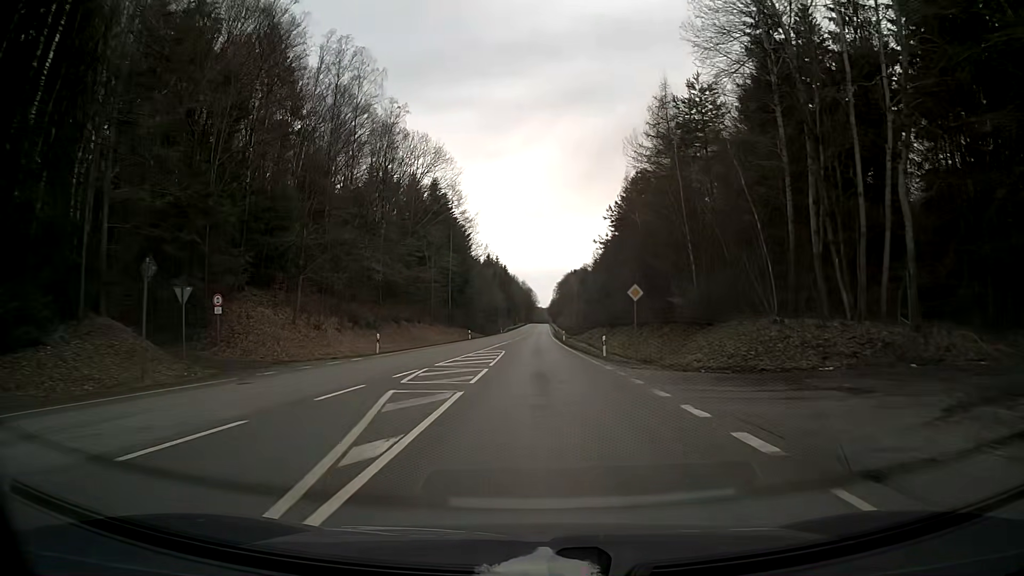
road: secondary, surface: asphalt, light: Day
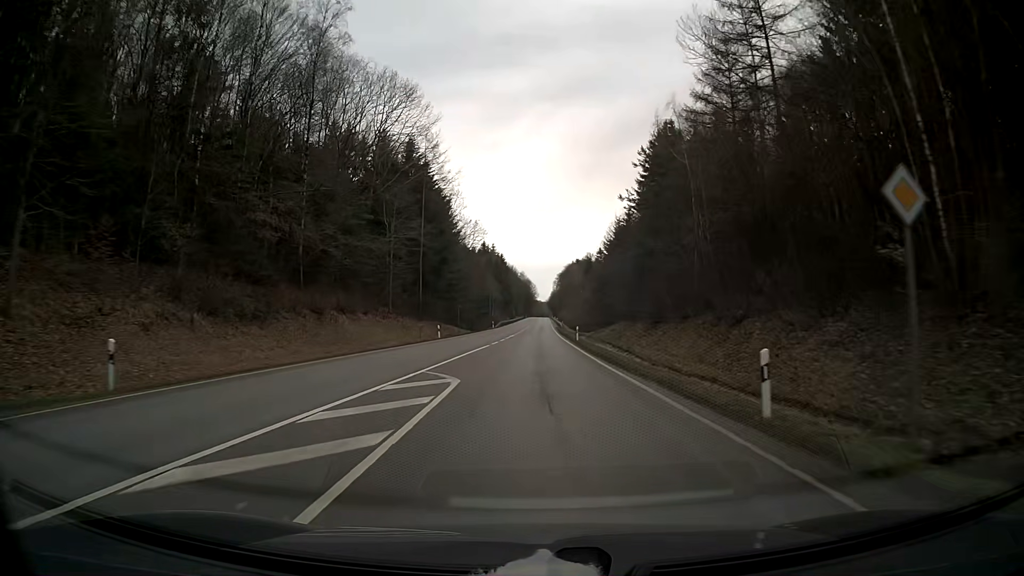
(0.0, +23.7) m; 0°
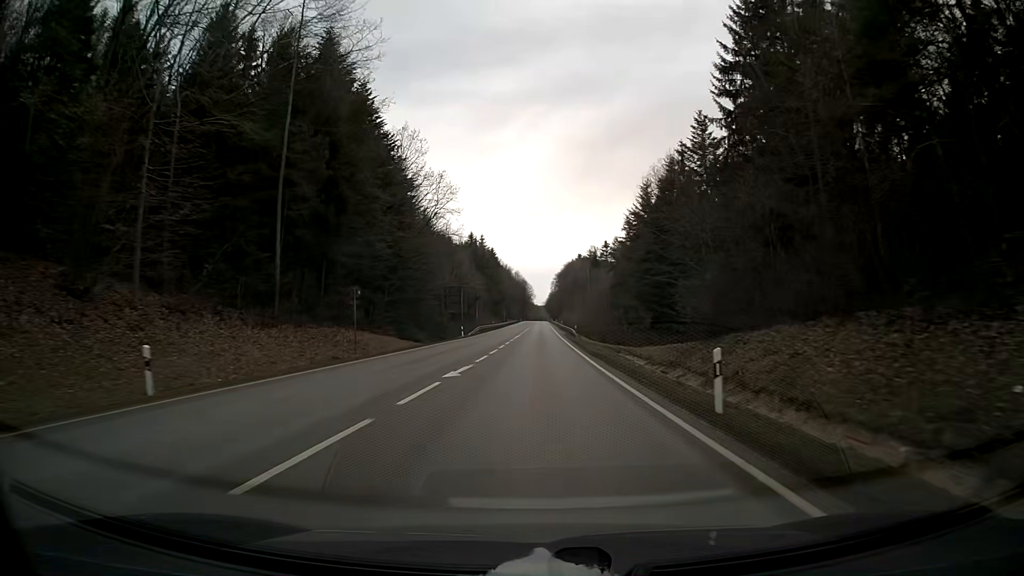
(+0.1, +39.0) m; 0°
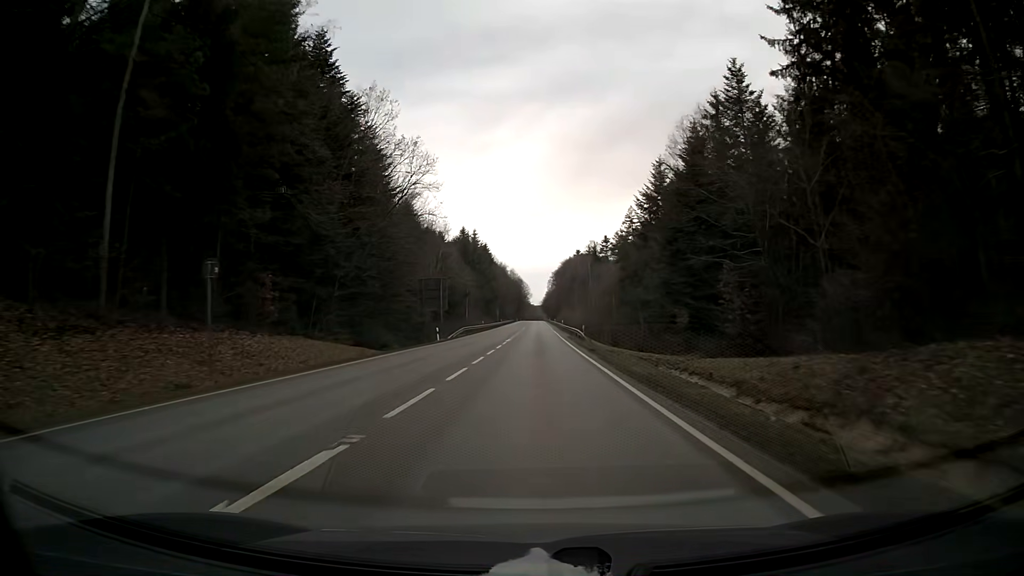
(0.0, +13.9) m; 0°
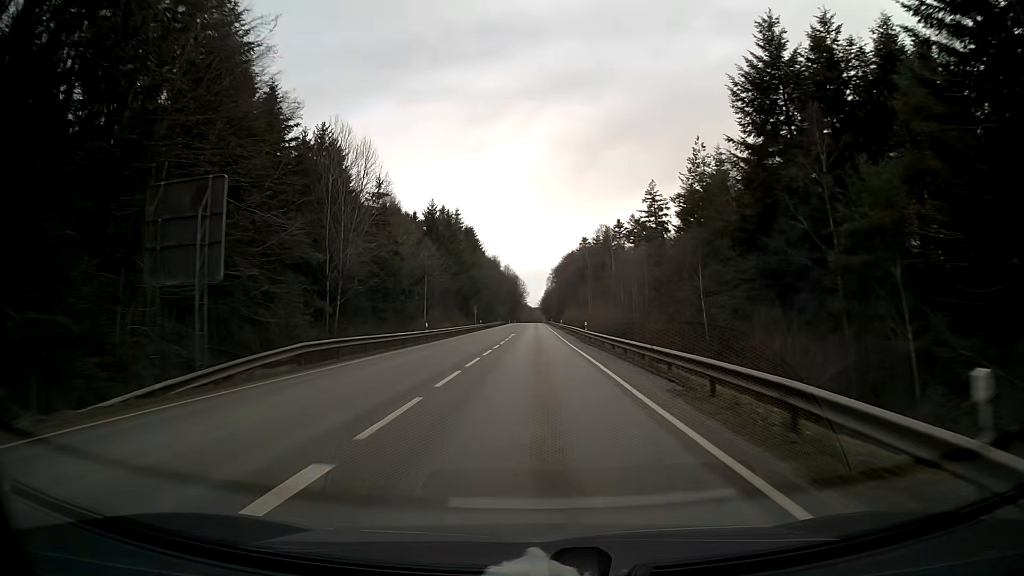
(+0.1, +44.1) m; 0°
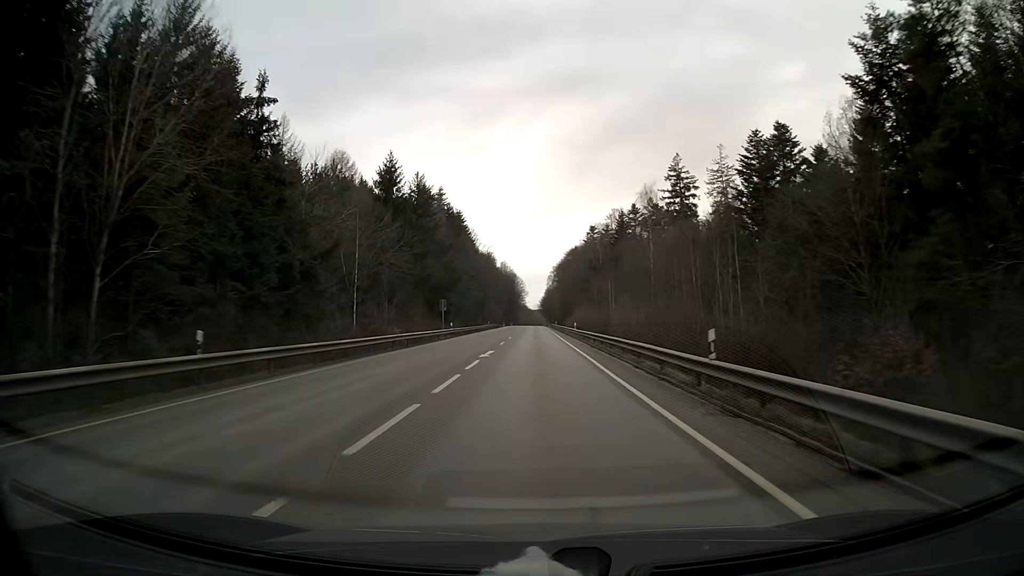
(0.0, +30.9) m; 0°
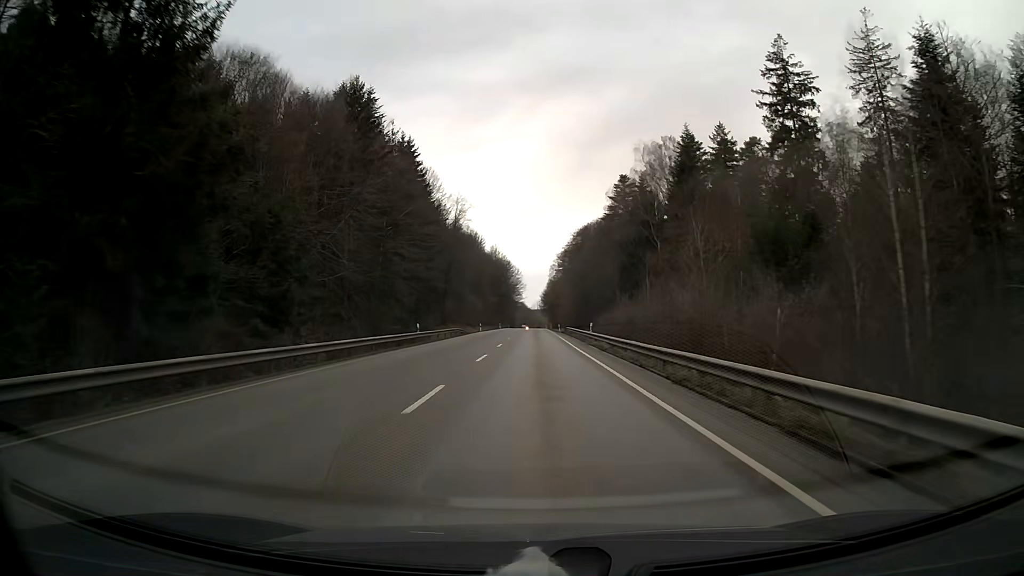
(0.0, +64.4) m; 0°
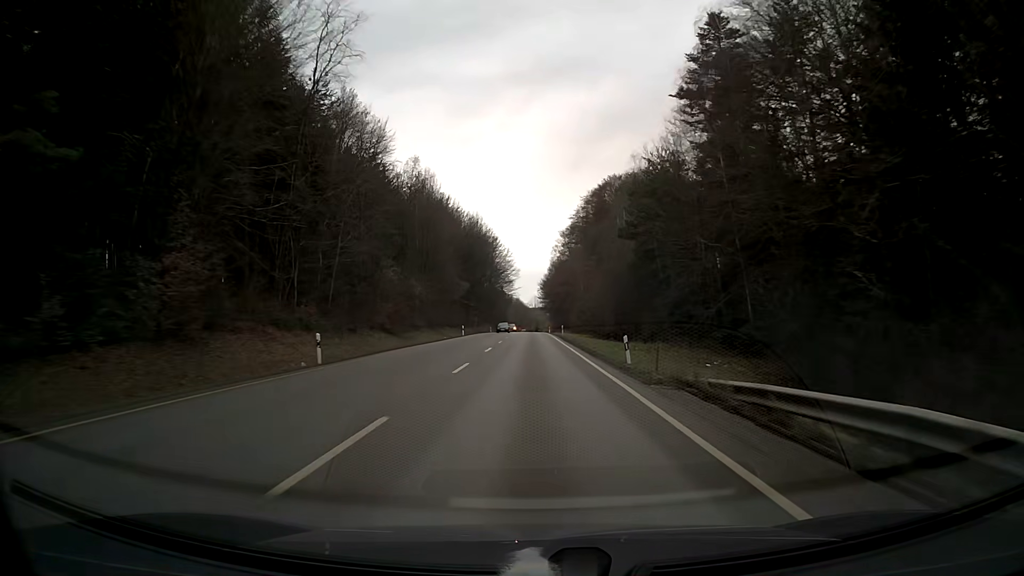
(+0.1, +64.9) m; 0°
